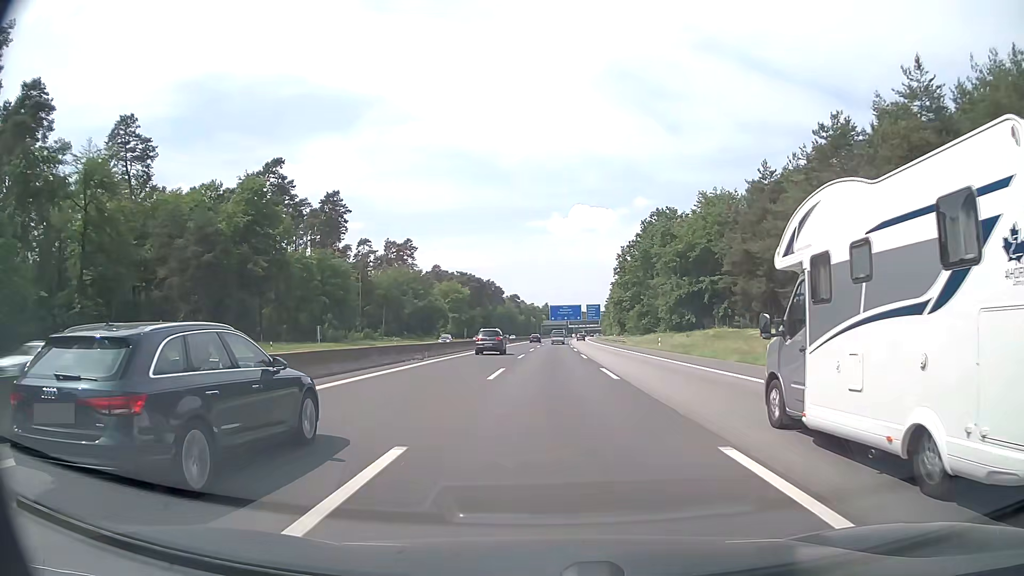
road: motorway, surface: asphalt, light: Day
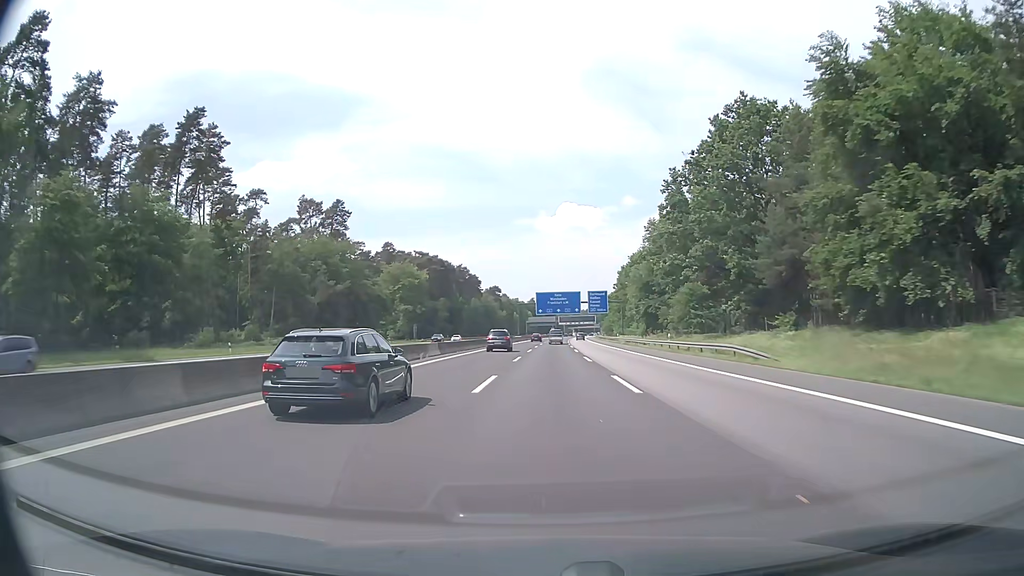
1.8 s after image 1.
(+0.6, +58.2) m; +1°
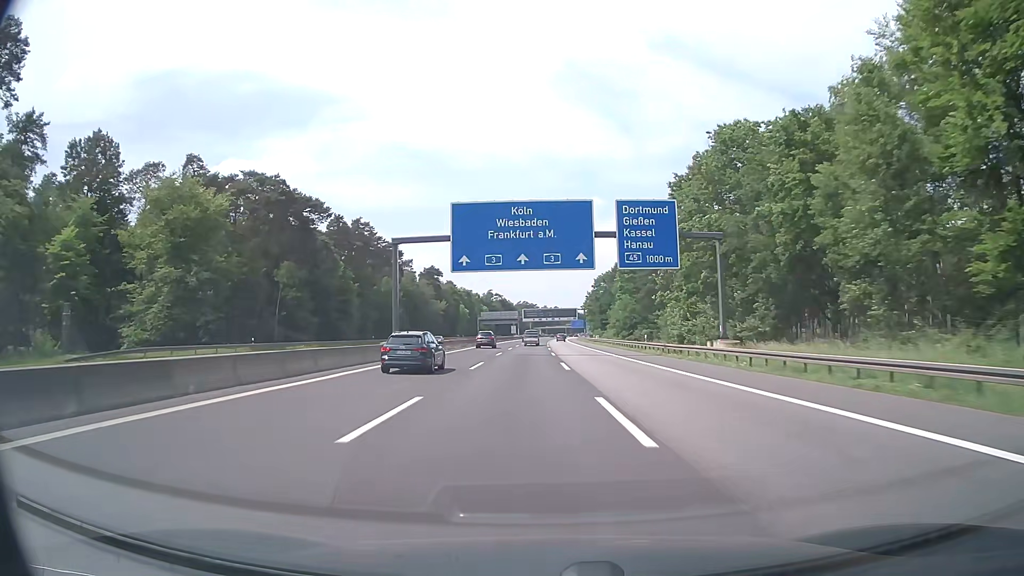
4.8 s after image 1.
(+2.2, +96.9) m; +3°
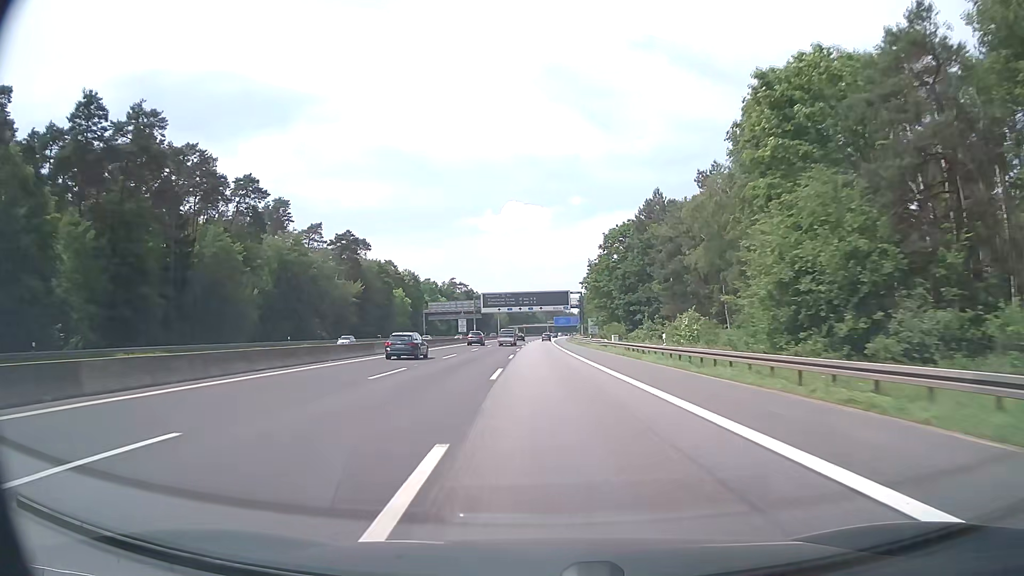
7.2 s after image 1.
(+1.6, +77.6) m; +2°
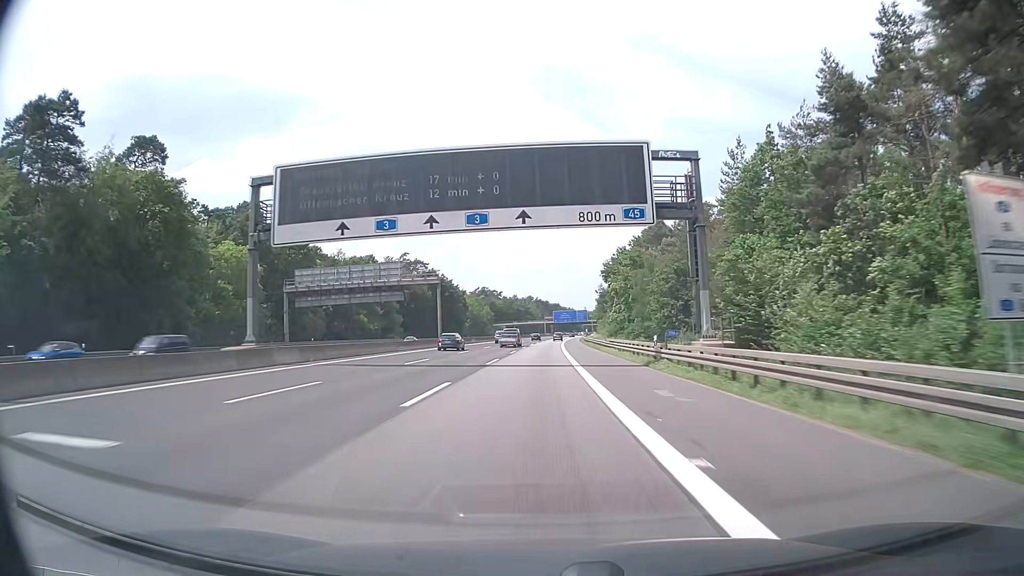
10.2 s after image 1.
(-0.1, +96.9) m; 0°
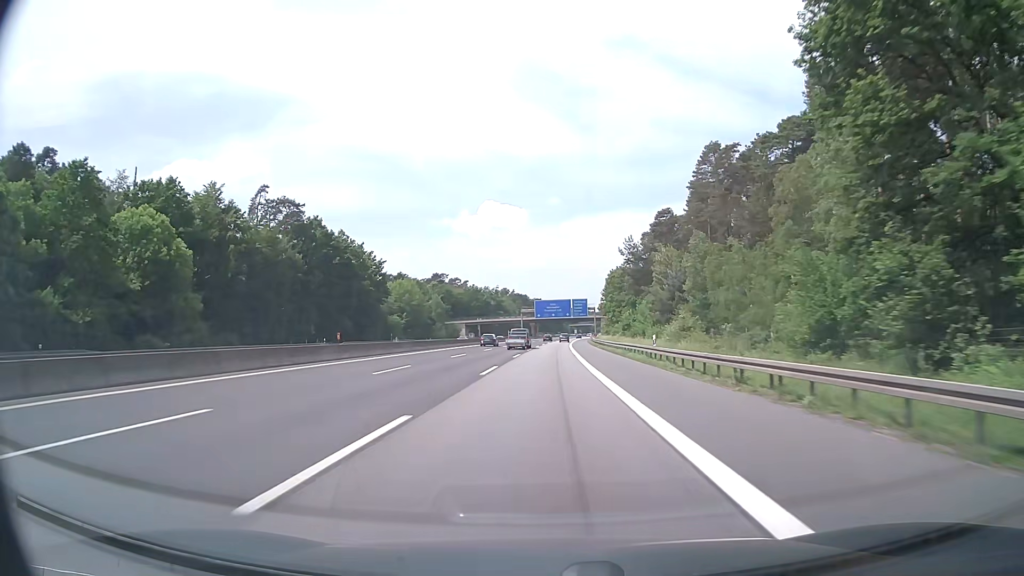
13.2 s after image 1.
(+1.0, +96.8) m; +2°
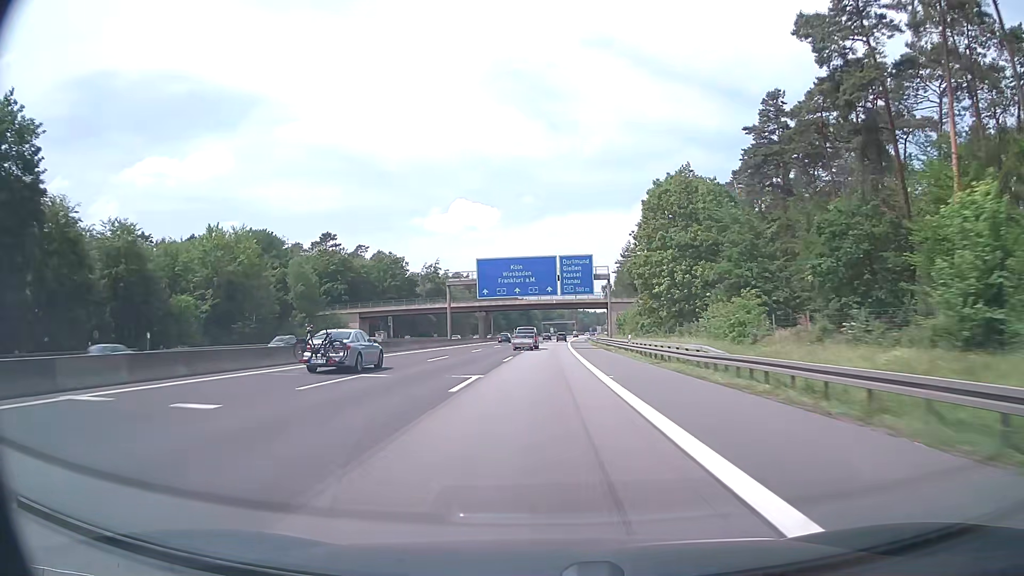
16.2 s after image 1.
(+2.1, +96.7) m; +3°
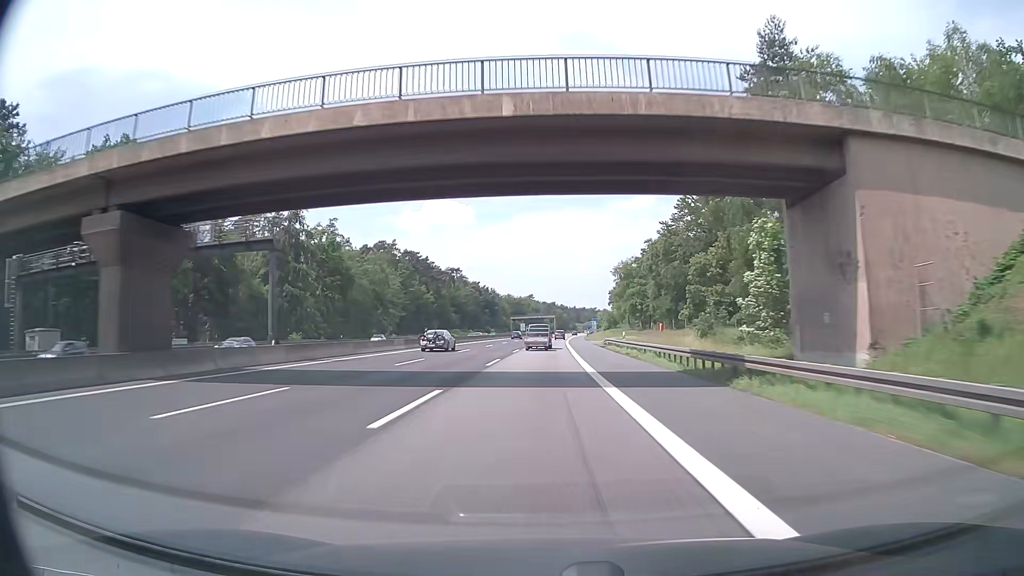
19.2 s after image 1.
(+1.7, +95.2) m; +2°
(0, +10) (0, +20) (0, +30) (0, +40) (+1, +50) (+1, +60) (+1, +70) (+1, +80) (+2, +90) (+2, +100) m
